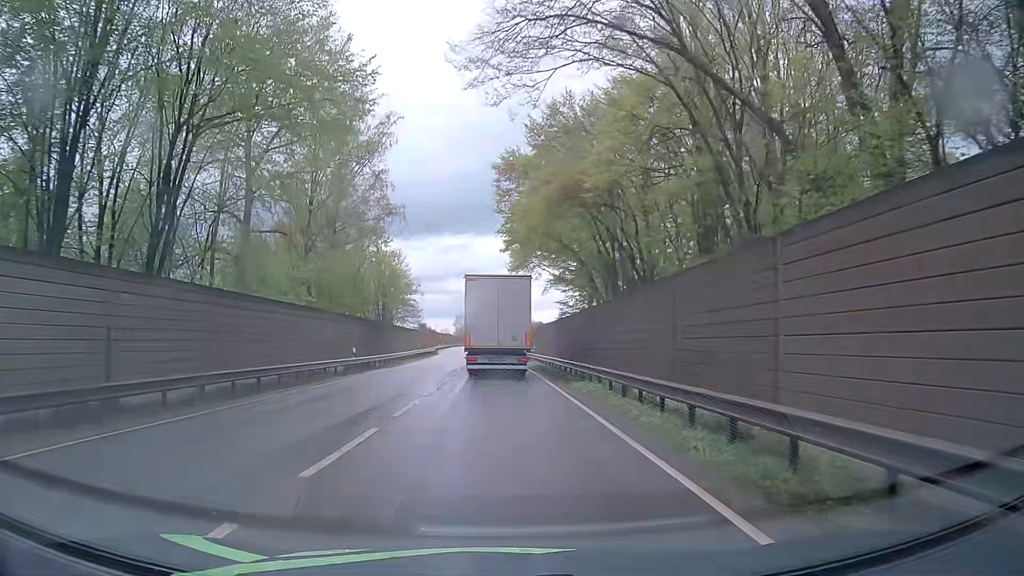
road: primary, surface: asphalt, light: Day
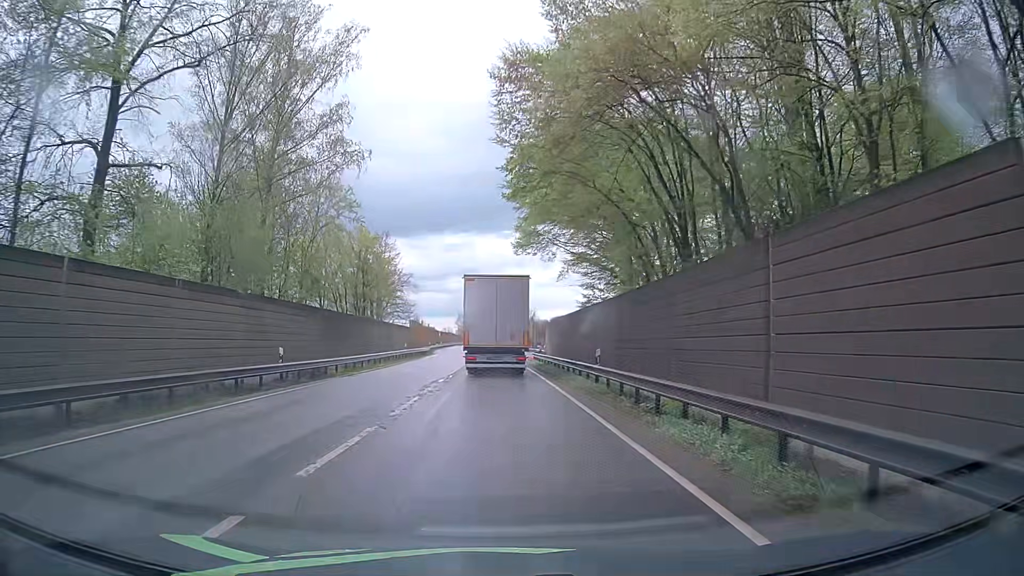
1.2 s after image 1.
(0.0, +11.8) m; -1°
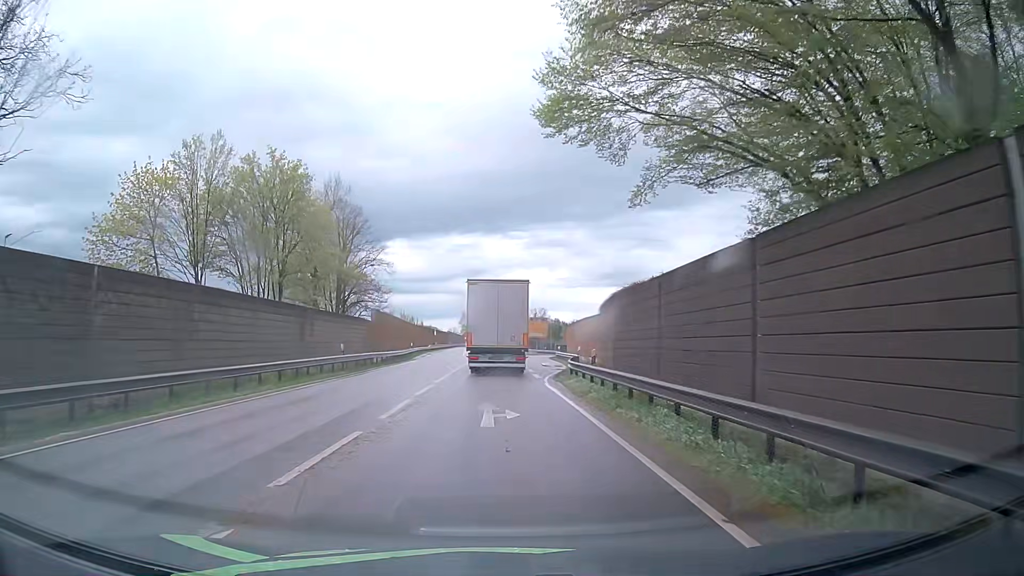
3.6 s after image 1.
(+0.3, +24.1) m; +1°
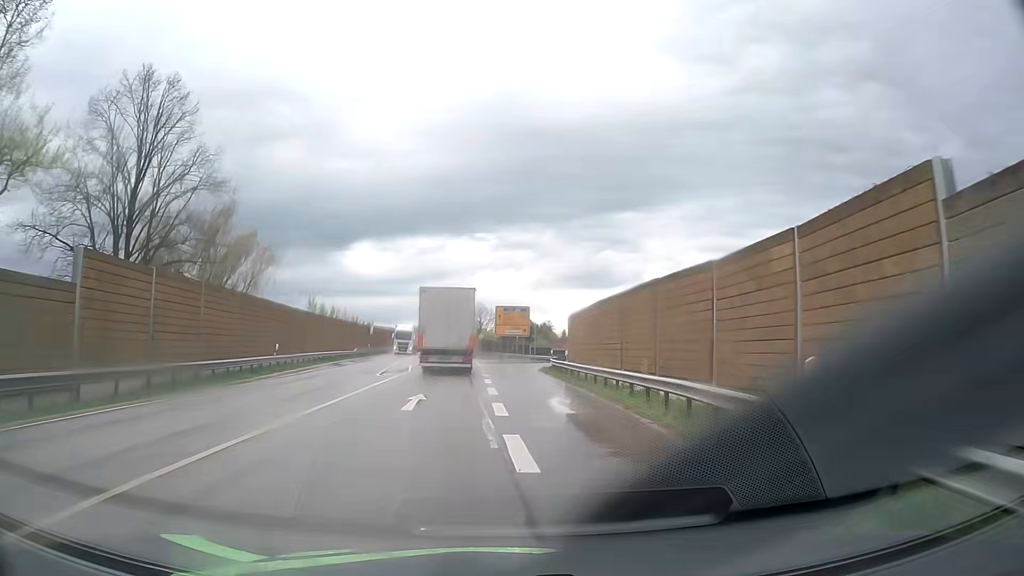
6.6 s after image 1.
(+0.2, +32.7) m; +2°
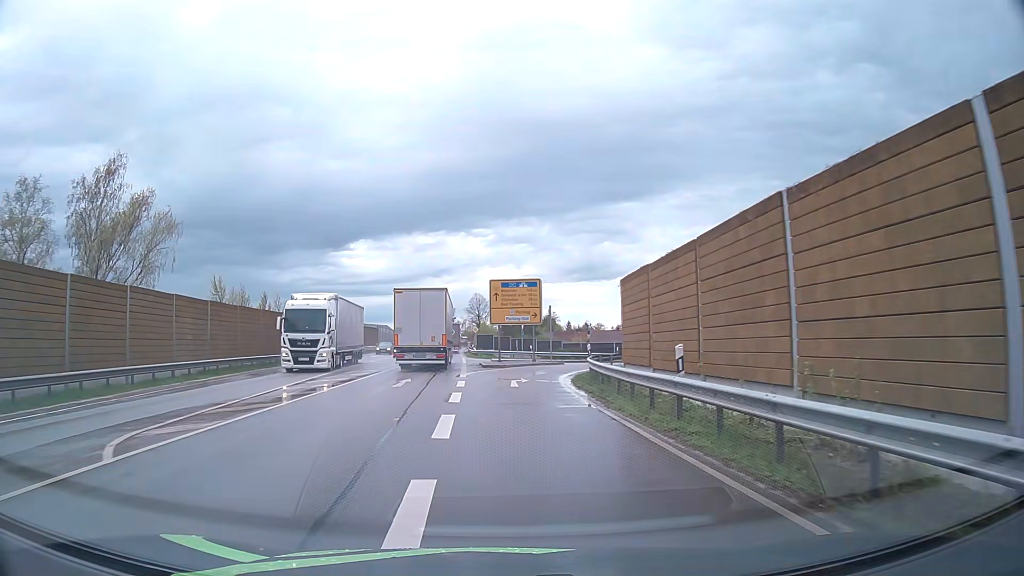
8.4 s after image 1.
(0.0, +21.6) m; 0°
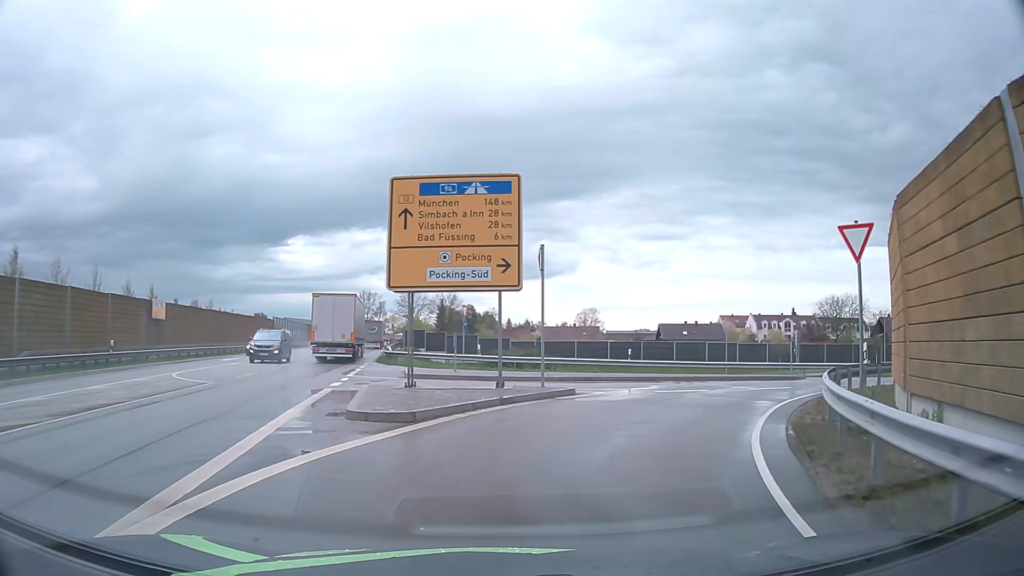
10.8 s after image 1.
(0.0, +25.7) m; +4°
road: unclassified
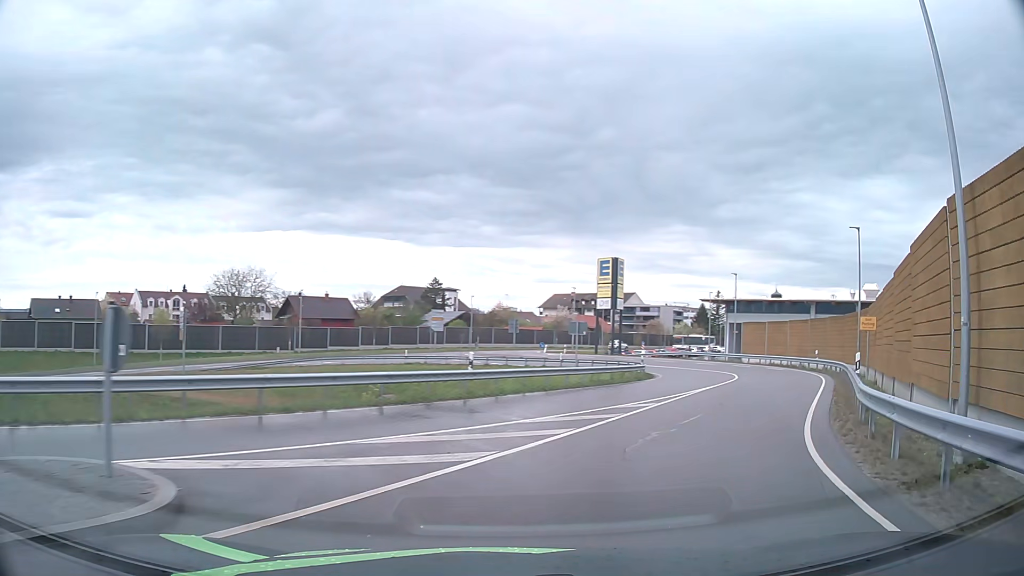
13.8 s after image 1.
(+9.2, +22.2) m; +51°
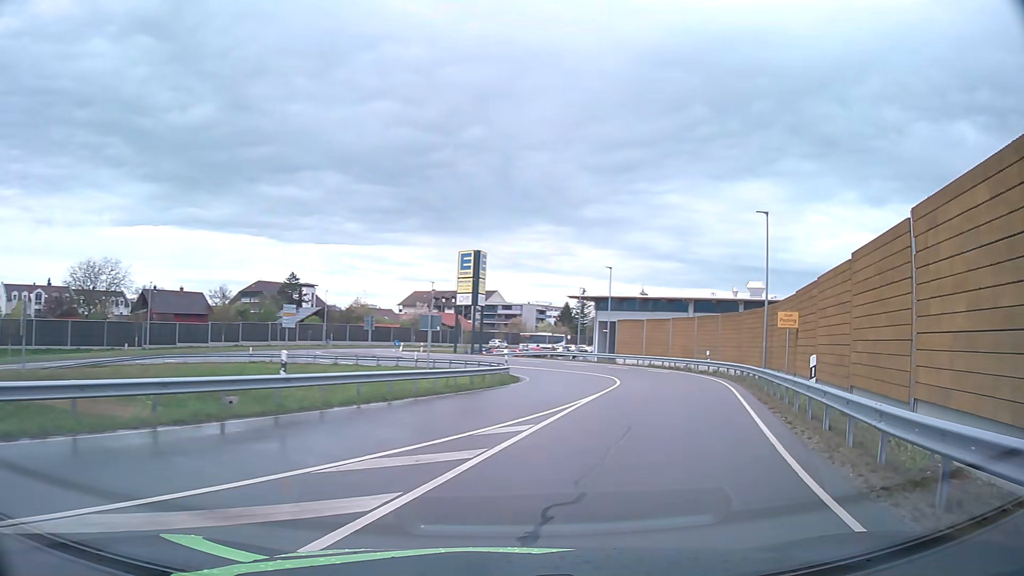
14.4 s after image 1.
(+0.6, +5.3) m; +12°
(+1, +10) (+4, +20) (+6, +29) (+7, +39) (+6, +49) (+2, +58) (-4, +66) (-12, +73) (-21, +77) (-30, +73) m
